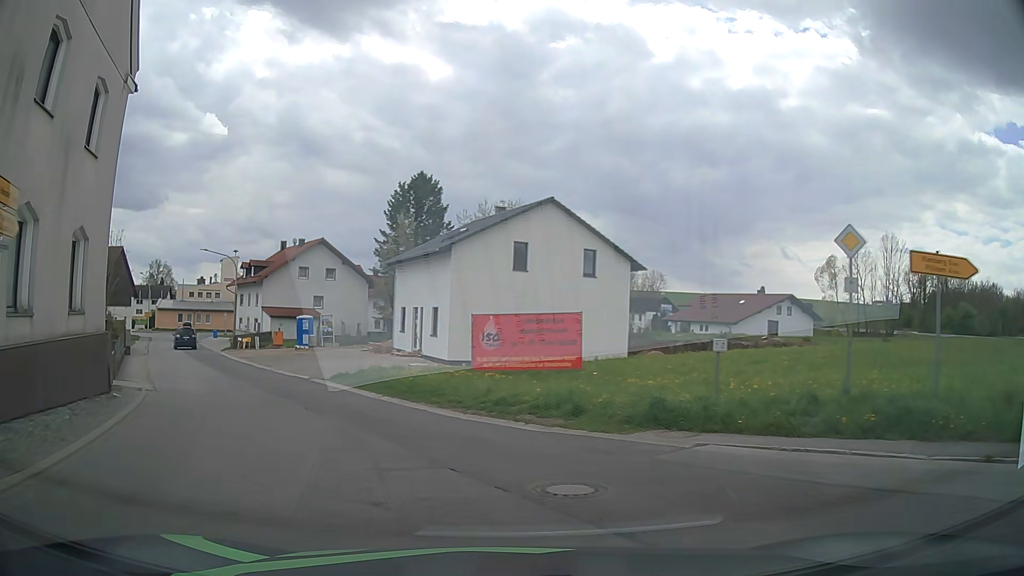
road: tertiary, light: Day
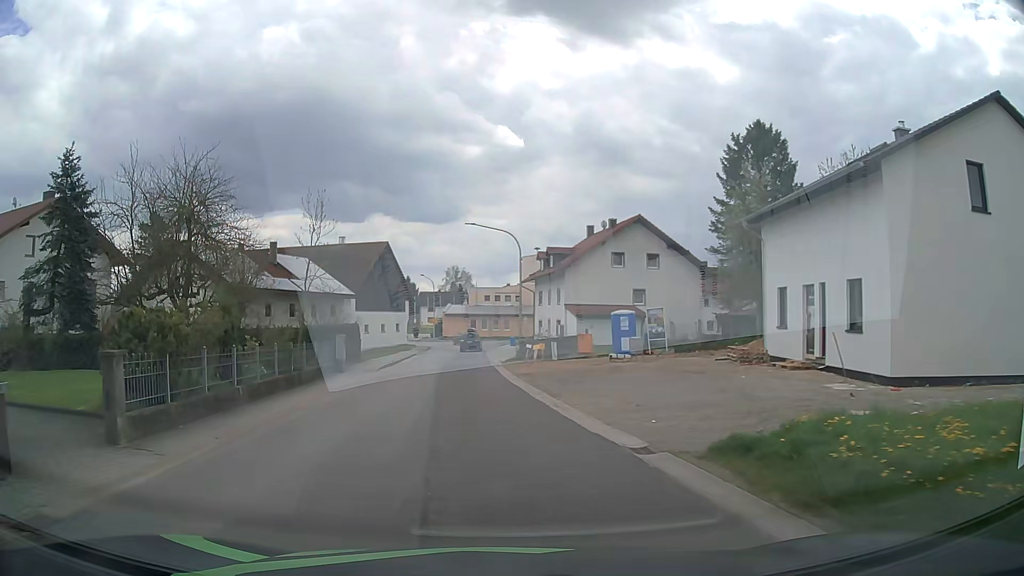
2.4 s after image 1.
(-3.9, +14.7) m; -29°
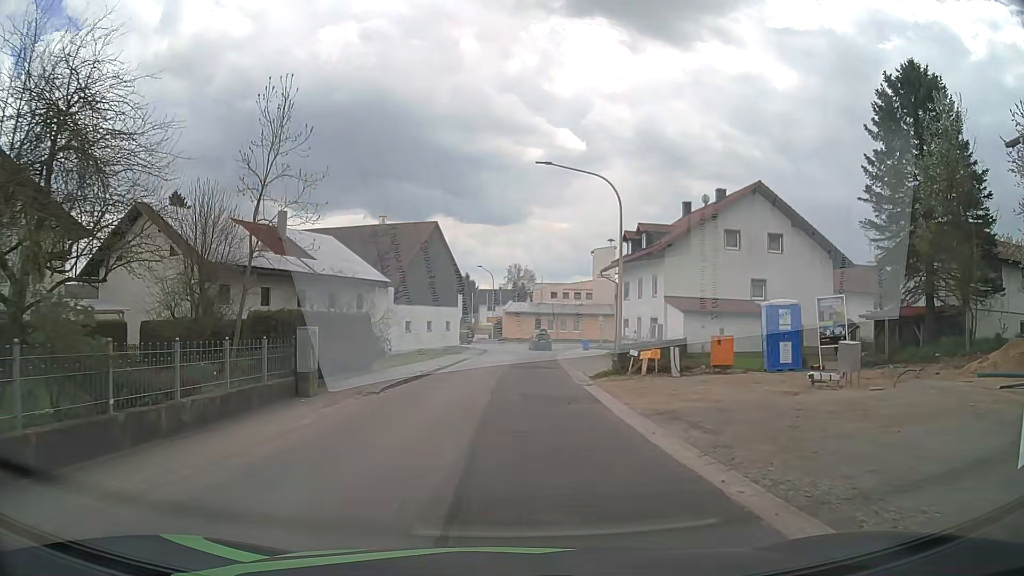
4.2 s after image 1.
(-0.7, +13.1) m; -5°
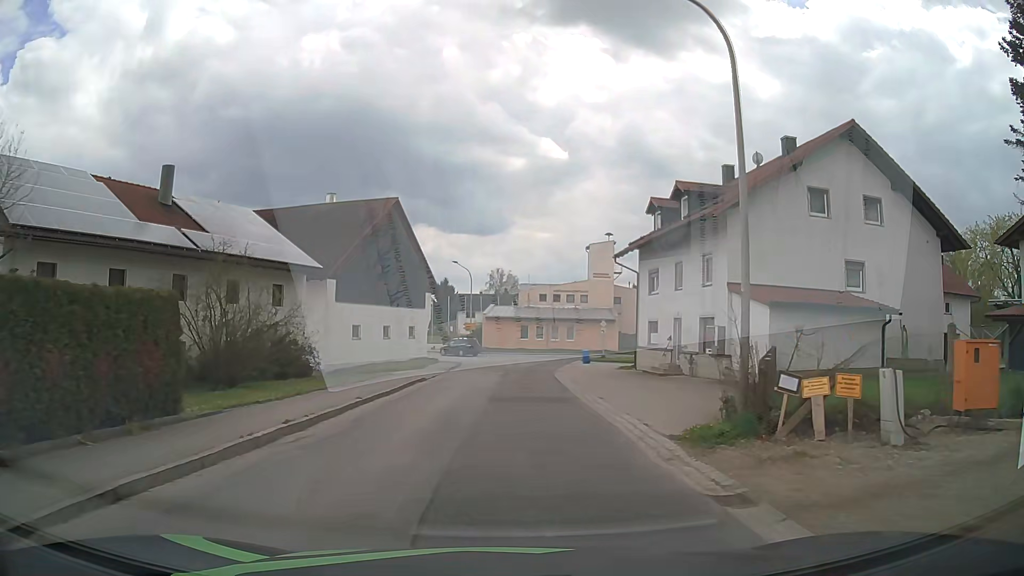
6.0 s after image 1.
(+0.3, +13.9) m; +1°
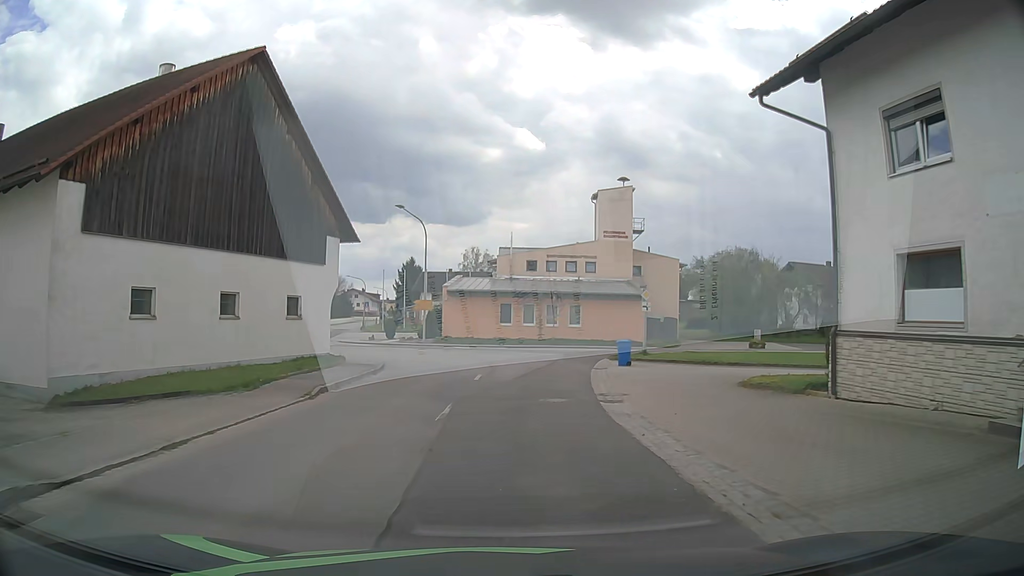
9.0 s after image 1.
(+0.6, +24.7) m; +2°
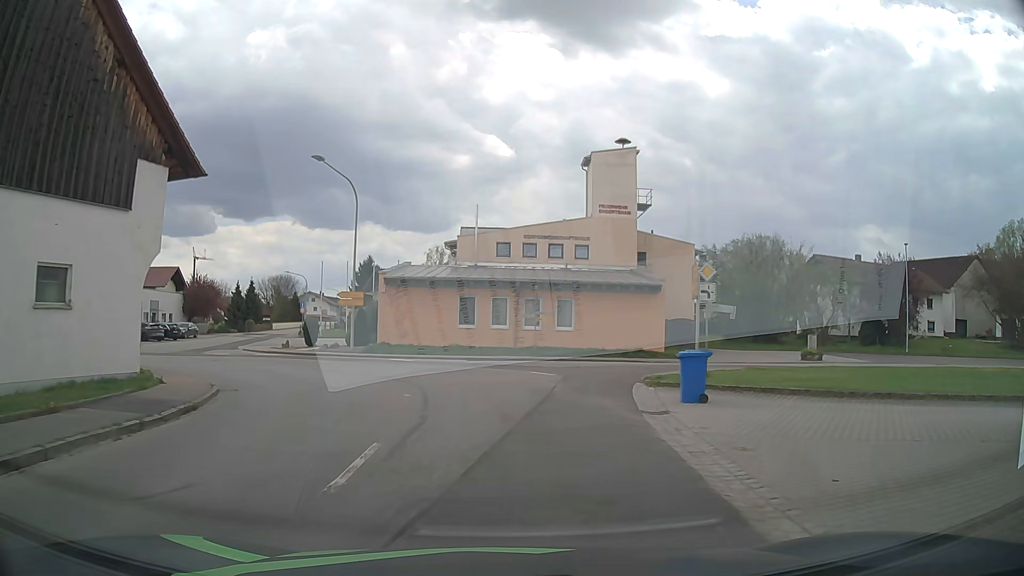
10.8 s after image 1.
(+0.4, +14.1) m; +3°
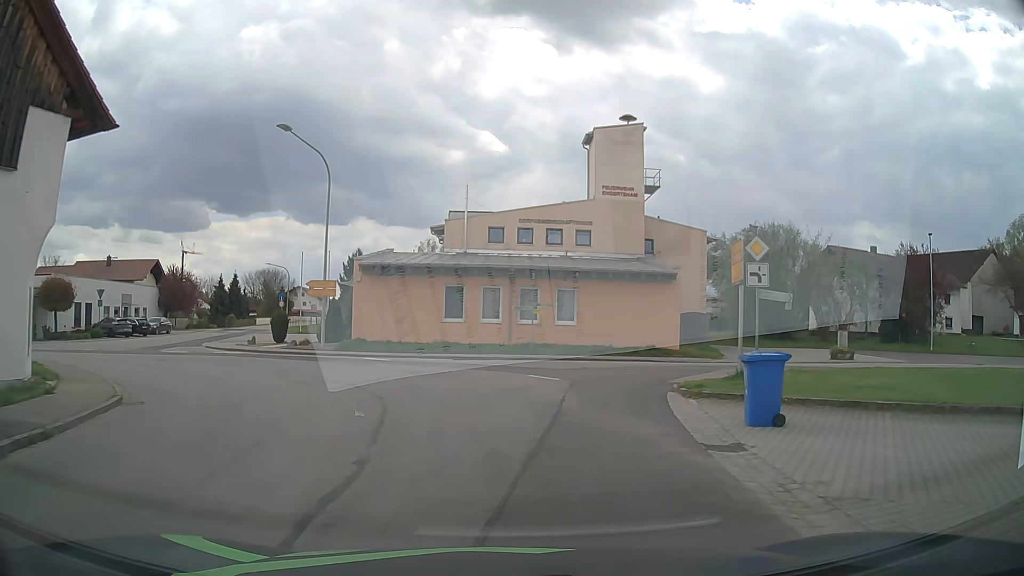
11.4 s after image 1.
(0.0, +4.3) m; +1°
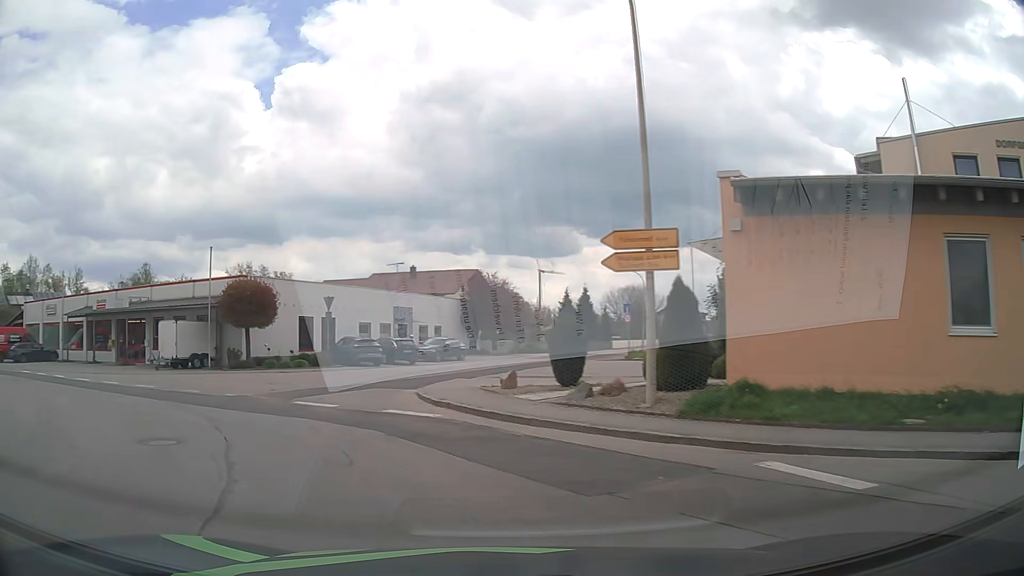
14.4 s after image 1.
(-3.2, +18.5) m; -32°
(-3, +9) (-10, +17) (-18, +22) (-27, +27) (-35, +33) (-44, +38) (-52, +43) (-61, +48) (-69, +53) (-78, +59) m
